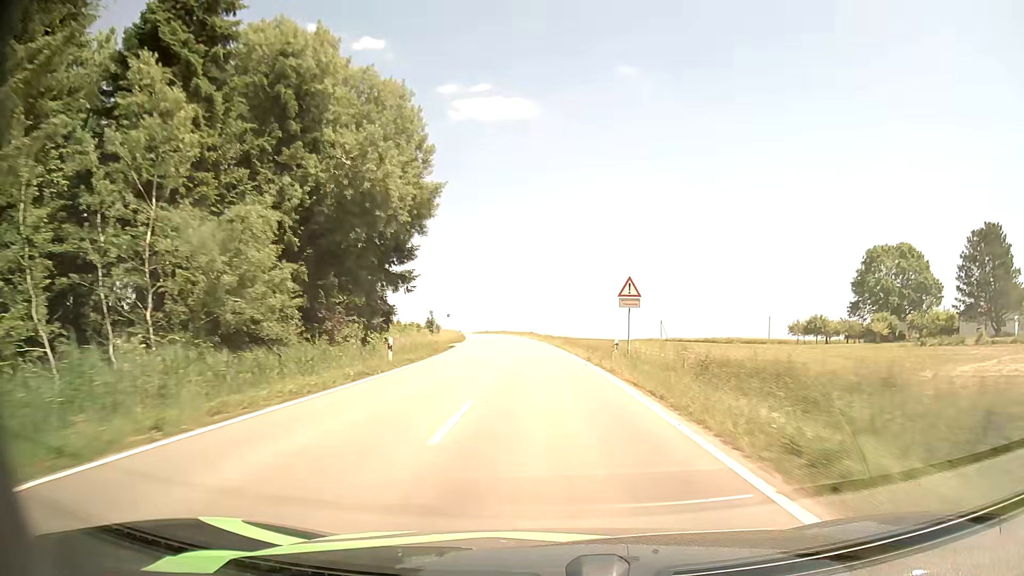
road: tertiary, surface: asphalt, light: Day
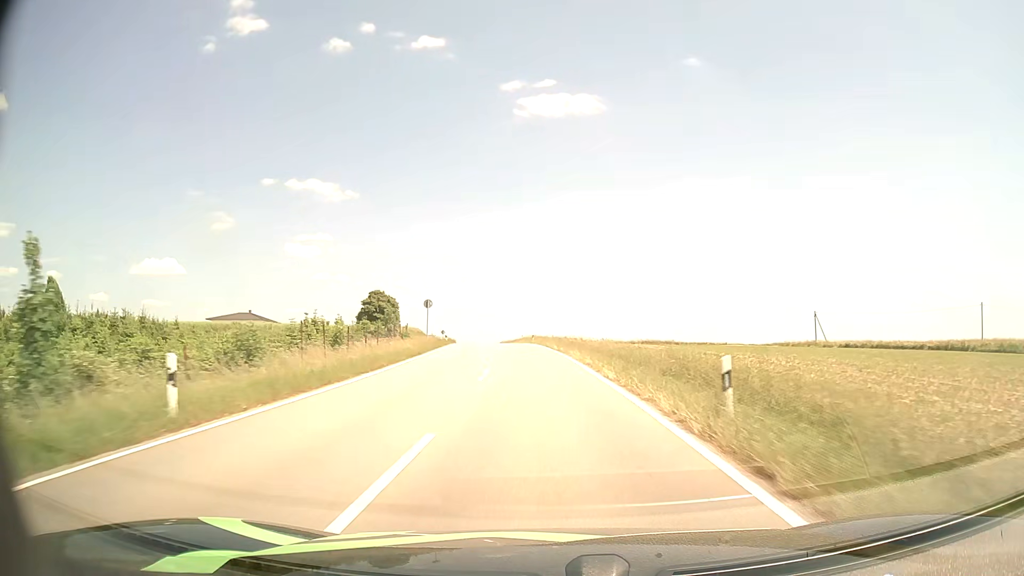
(-2.9, +65.0) m; -6°
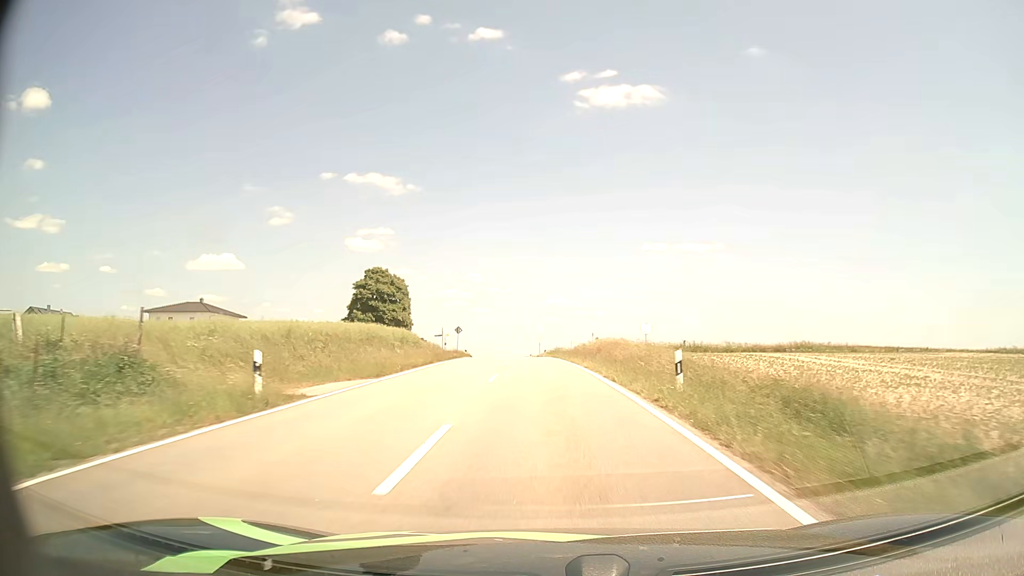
(-2.6, +48.1) m; -6°
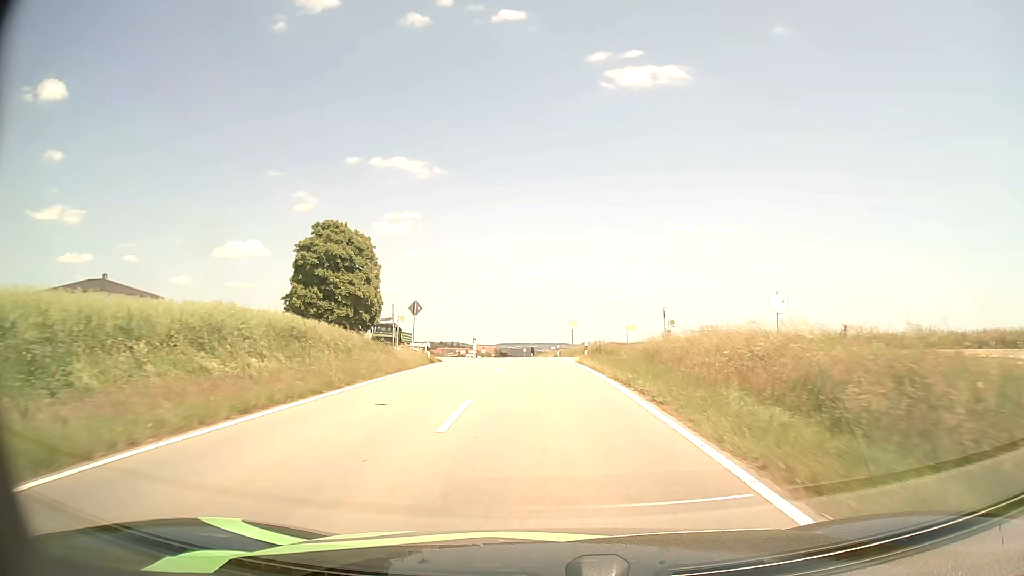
(-0.6, +33.6) m; -2°
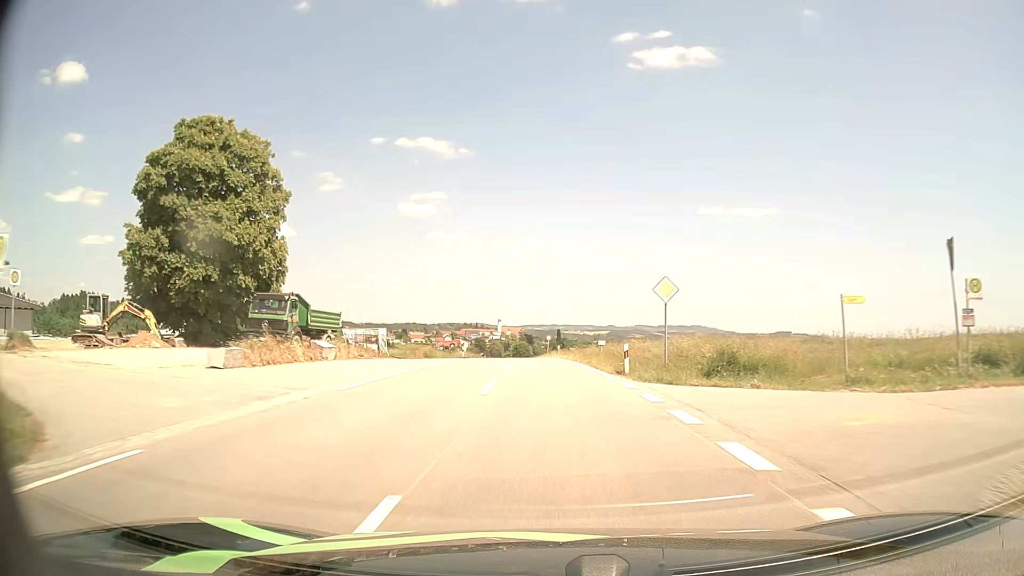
(-0.8, +32.1) m; -2°
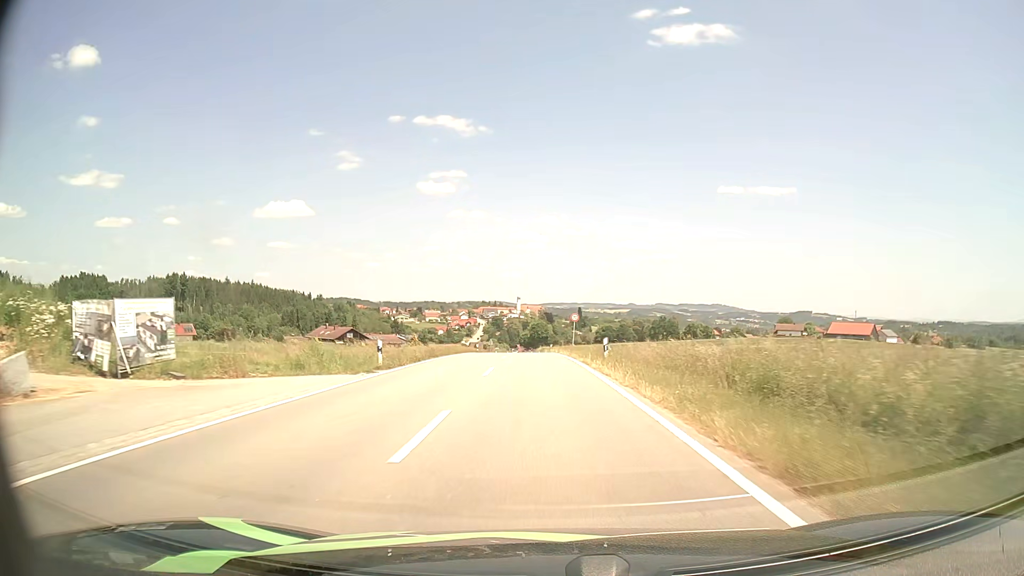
(-0.4, +31.9) m; -2°
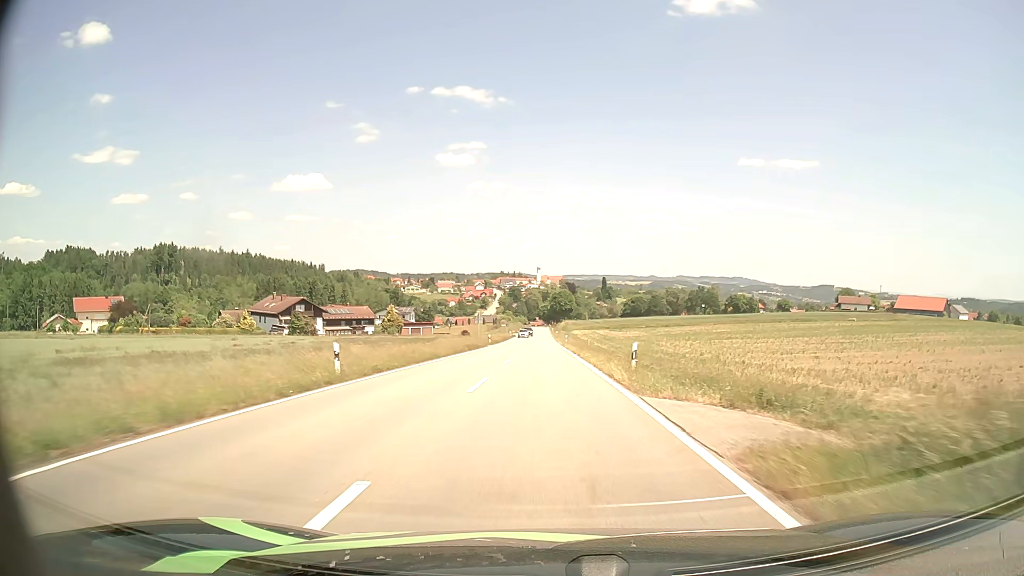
(-1.4, +54.3) m; -2°
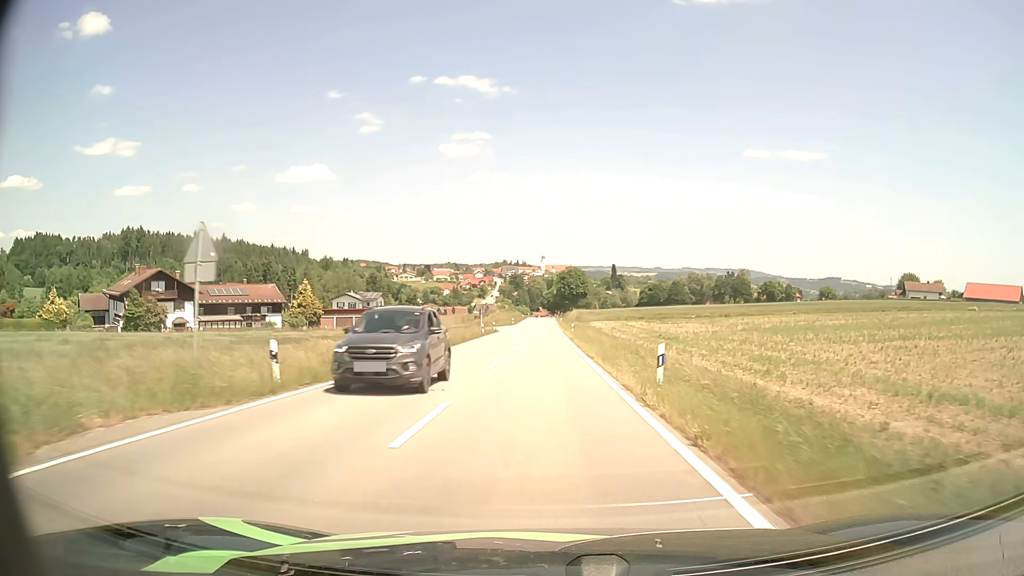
(-0.1, +55.7) m; 0°
(0, +10) (0, +20) (0, +30) (0, +40) (0, +50) (0, +60) (0, +70) (0, +80) (0, +90) (0, +100) m
